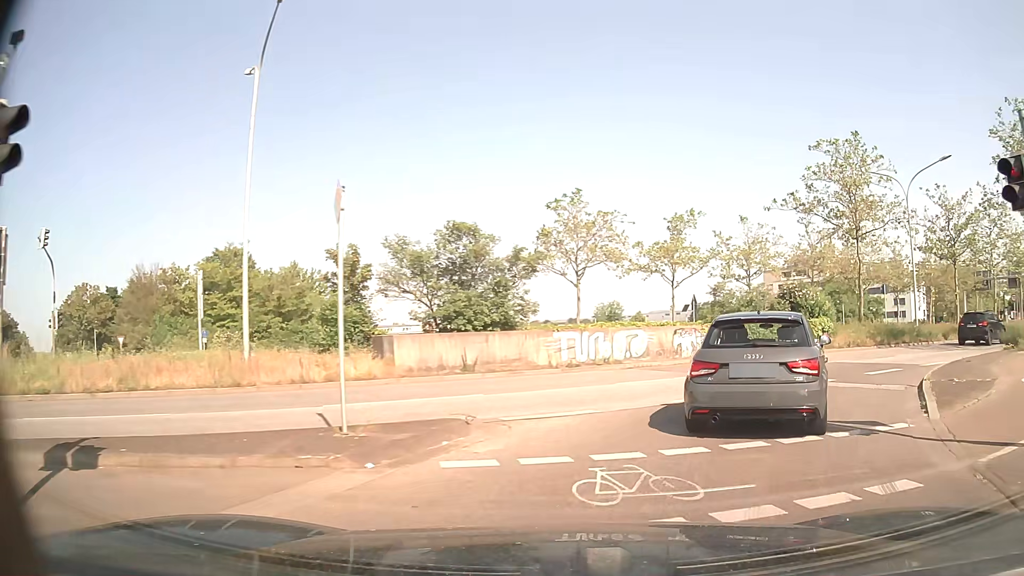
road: primary_link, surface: asphalt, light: Day
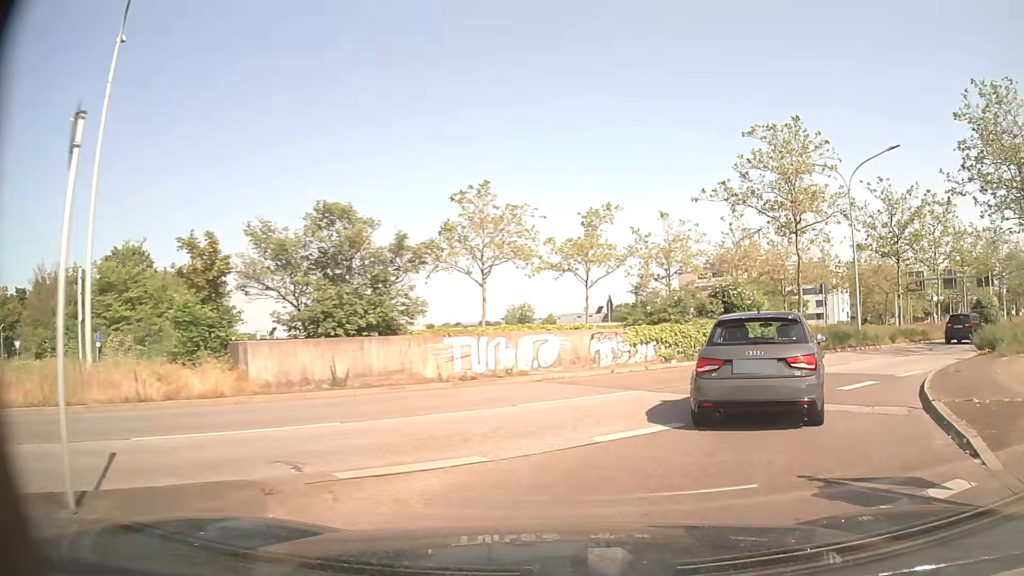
(+0.2, +3.4) m; +8°
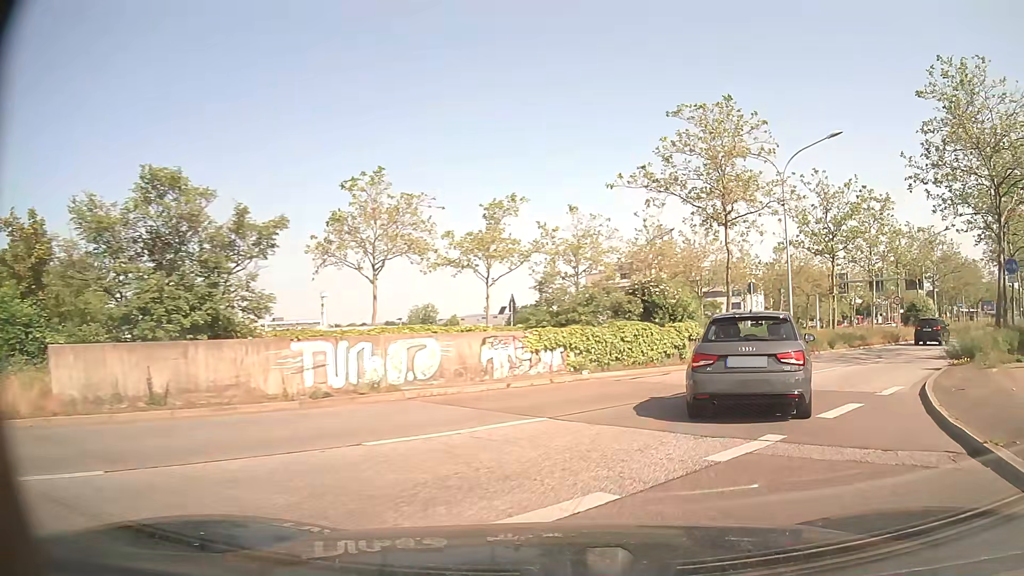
(+0.2, +3.6) m; +7°
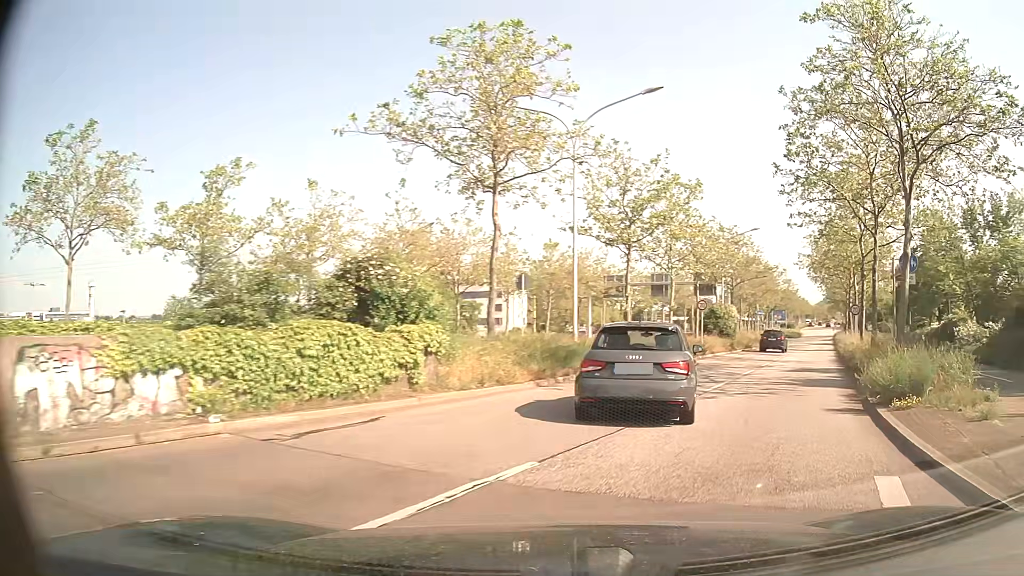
(+1.4, +7.8) m; +21°
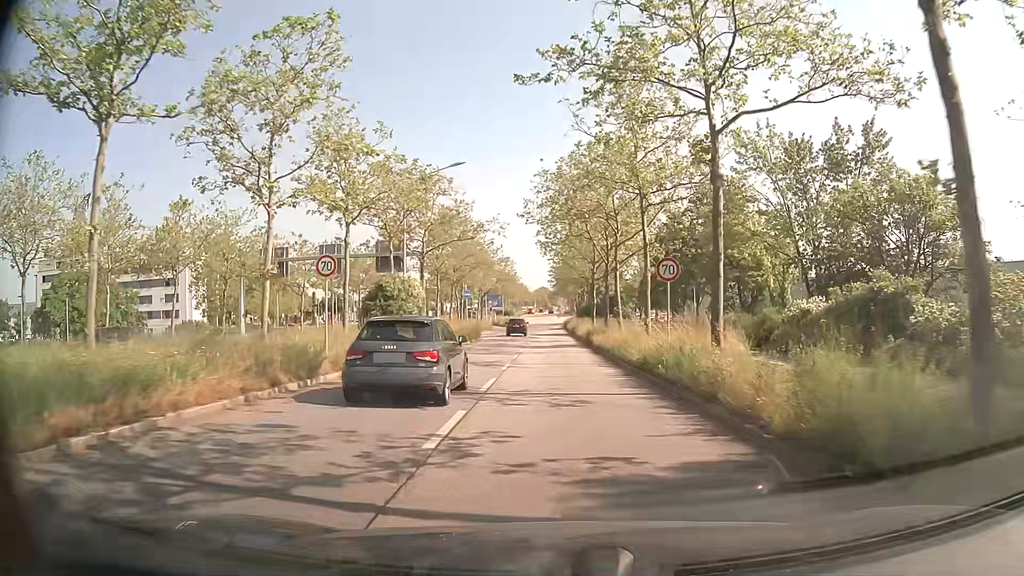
(+5.9, +19.3) m; +24°
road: primary
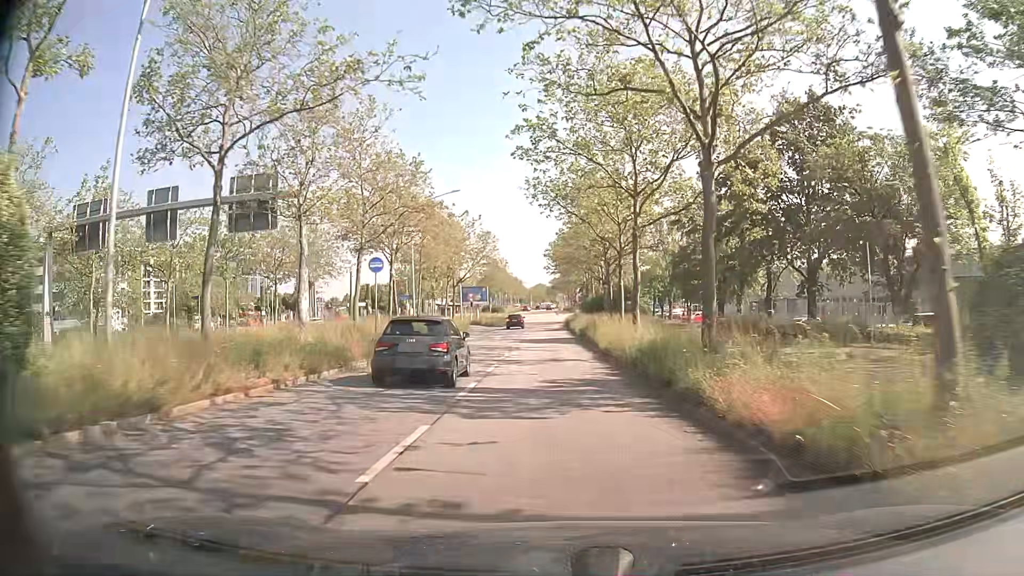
(-0.2, +25.8) m; 0°
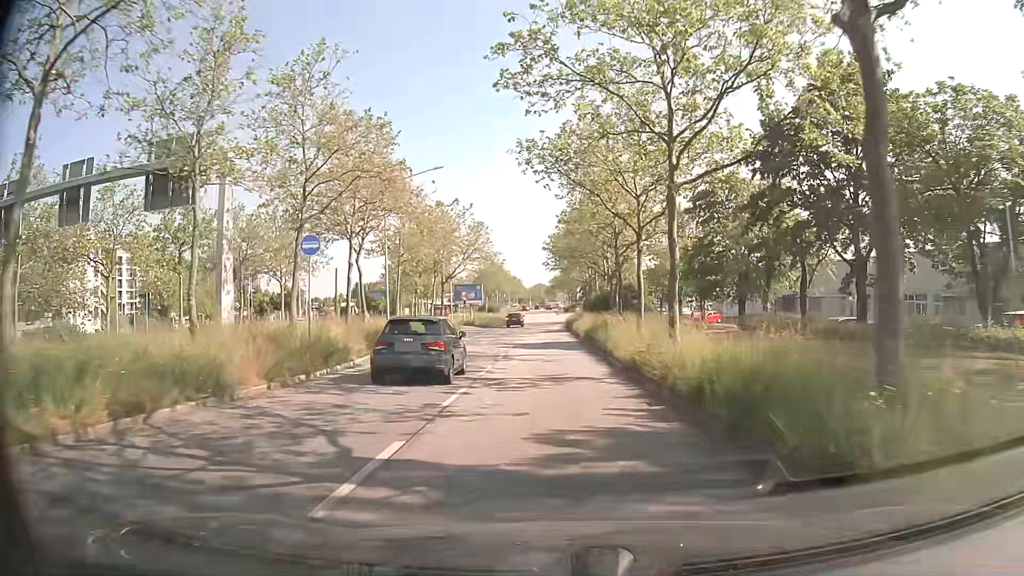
(0.0, +7.1) m; 0°
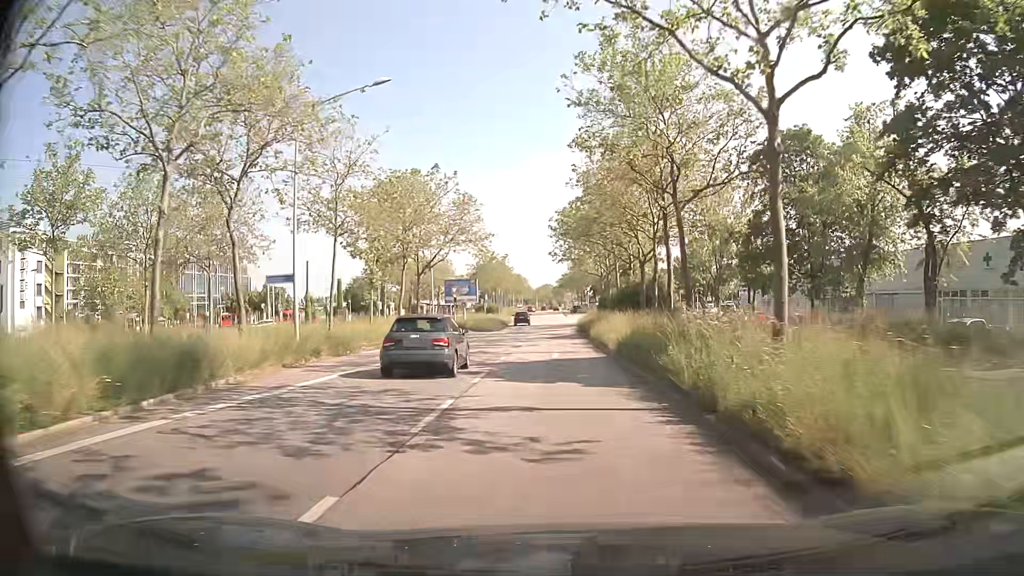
(-0.1, +14.7) m; -1°
(0, +10) (0, +20) (0, +30) (0, +40) (0, +50) (0, +60) (0, +70) (0, +80) (0, +90) (0, +100) m
